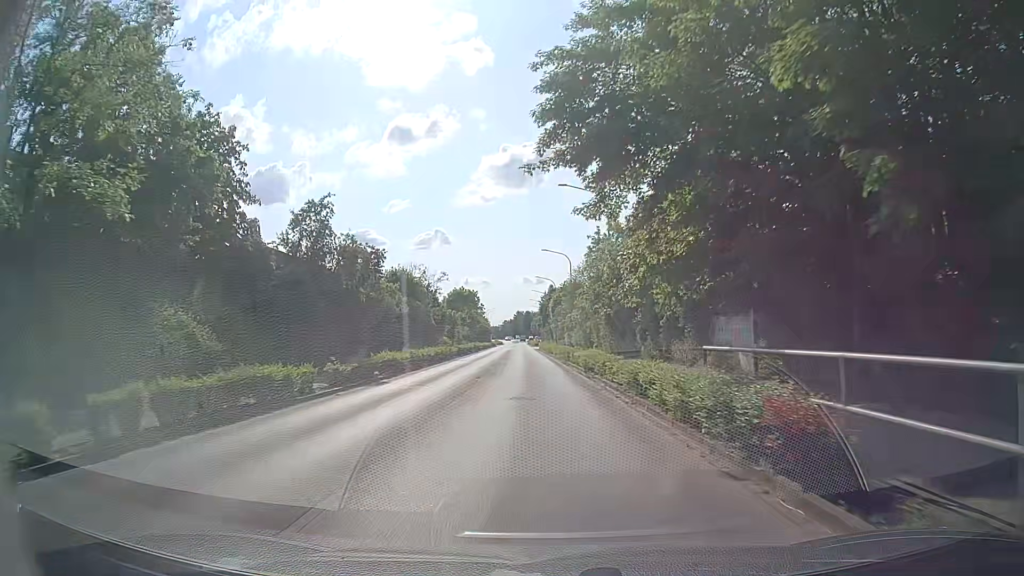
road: secondary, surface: asphalt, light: Day
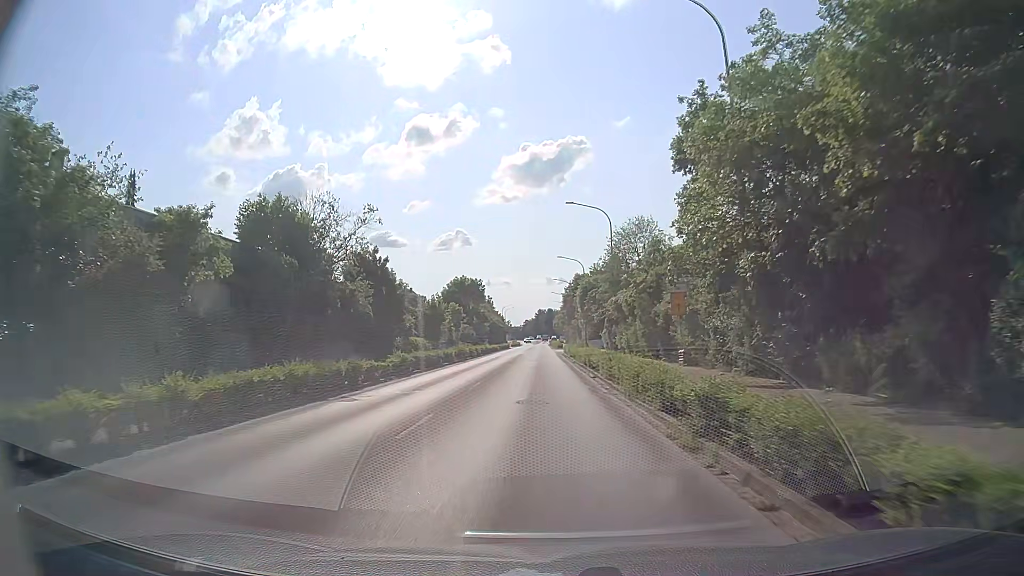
(-0.4, +29.6) m; -2°
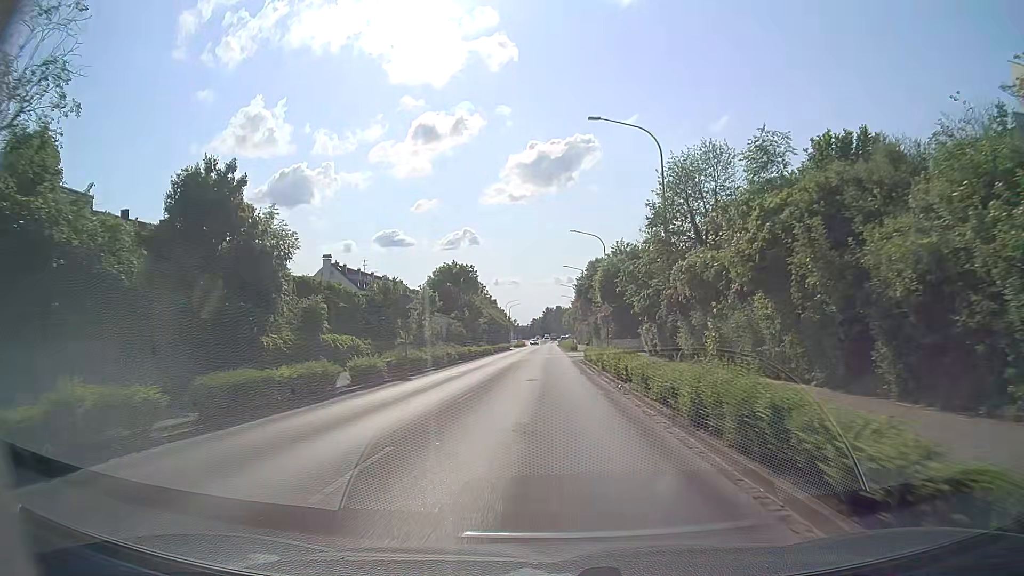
(-0.1, +21.8) m; -1°
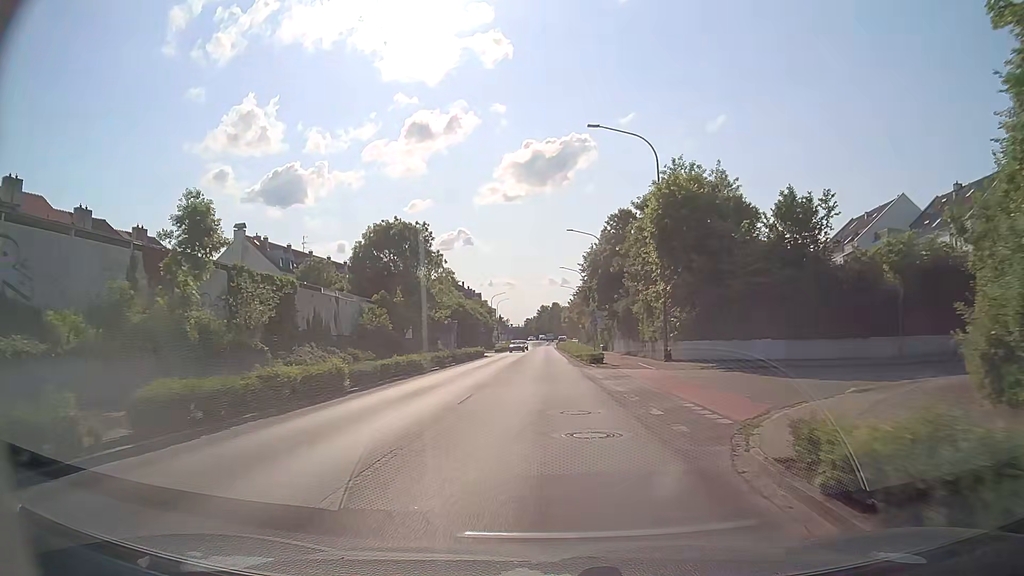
(+0.1, +35.8) m; 0°
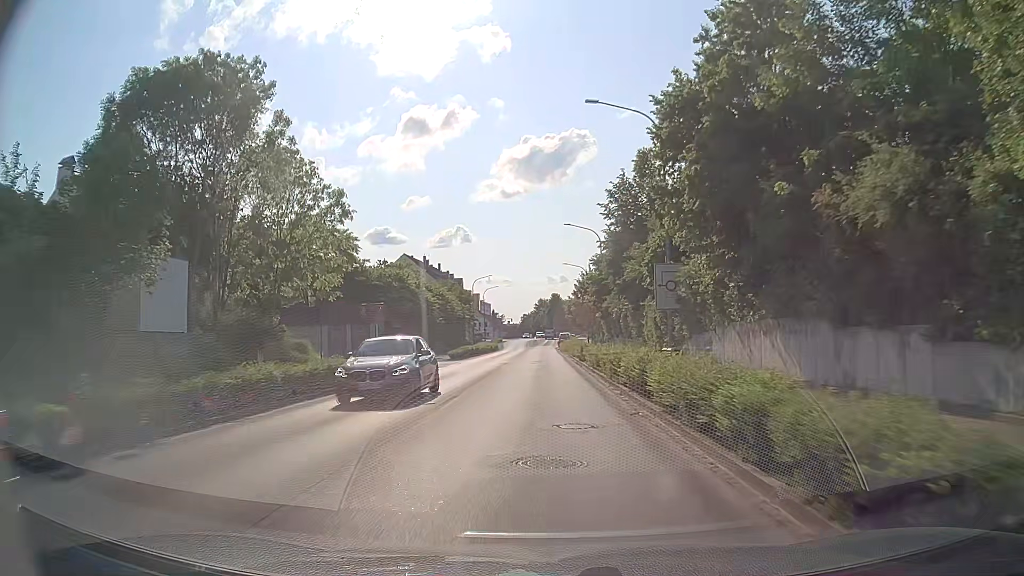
(+0.4, +37.9) m; +1°
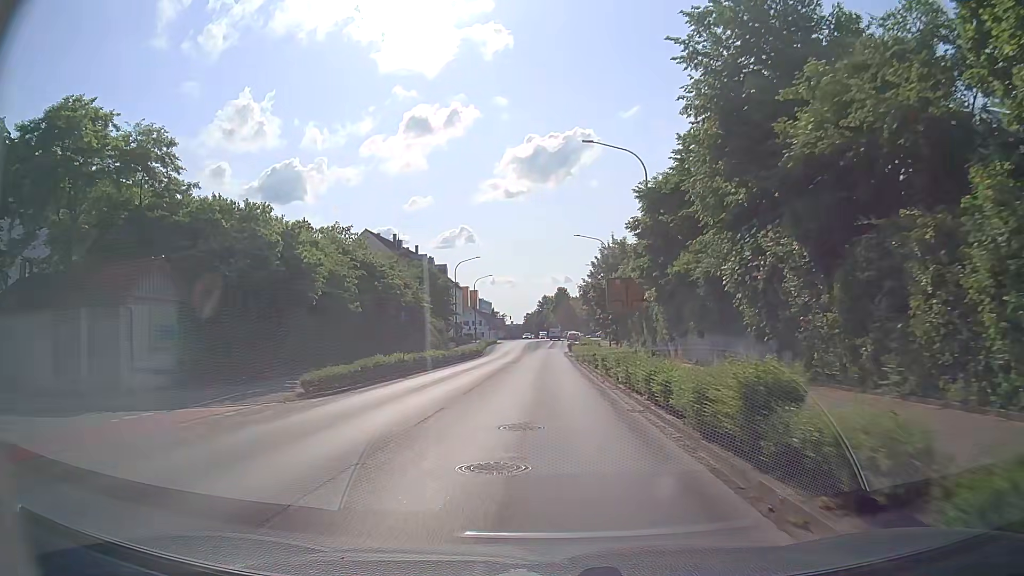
(-0.3, +29.0) m; -1°
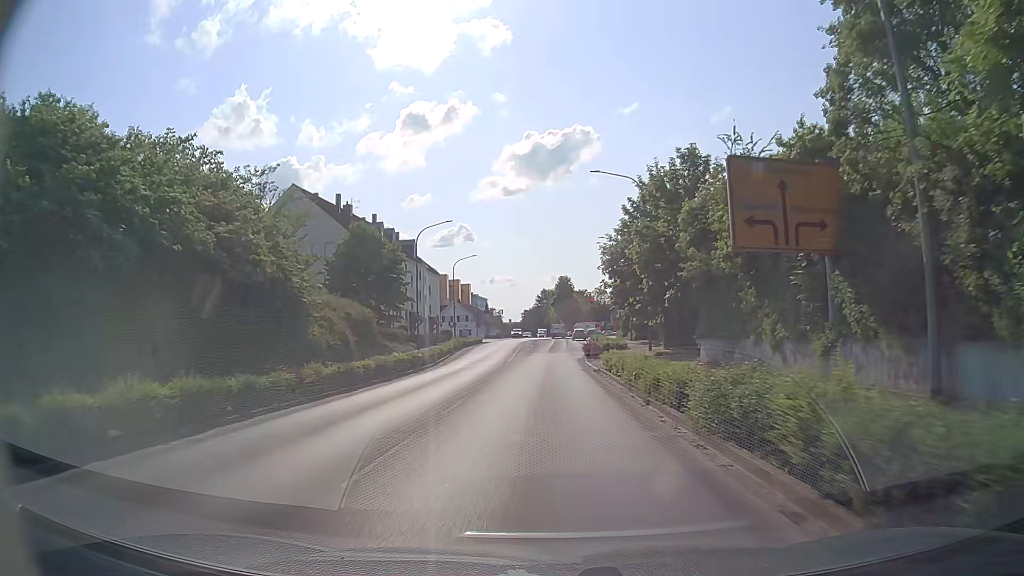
(+0.1, +28.2) m; 0°
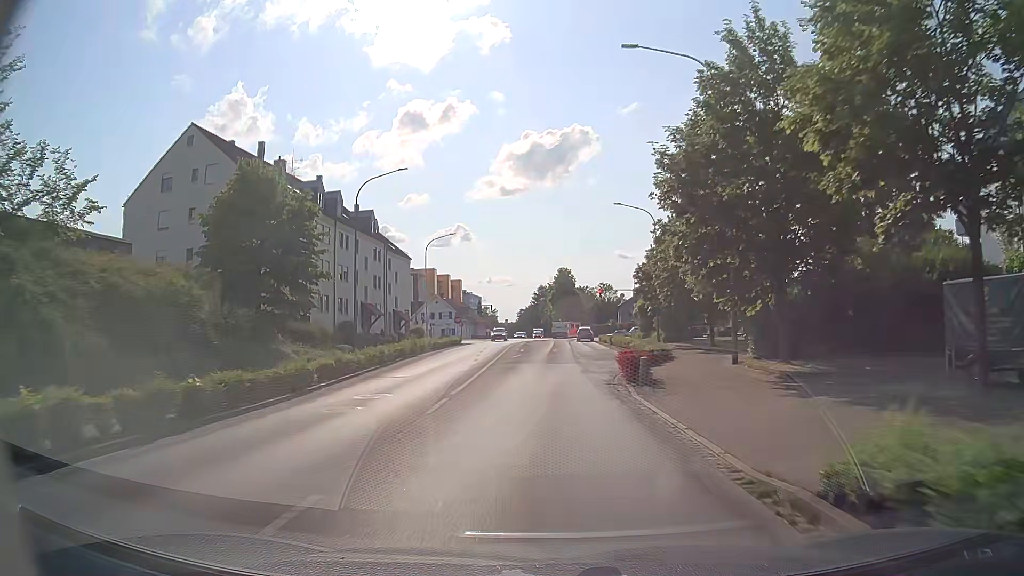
(+0.1, +21.1) m; +1°
